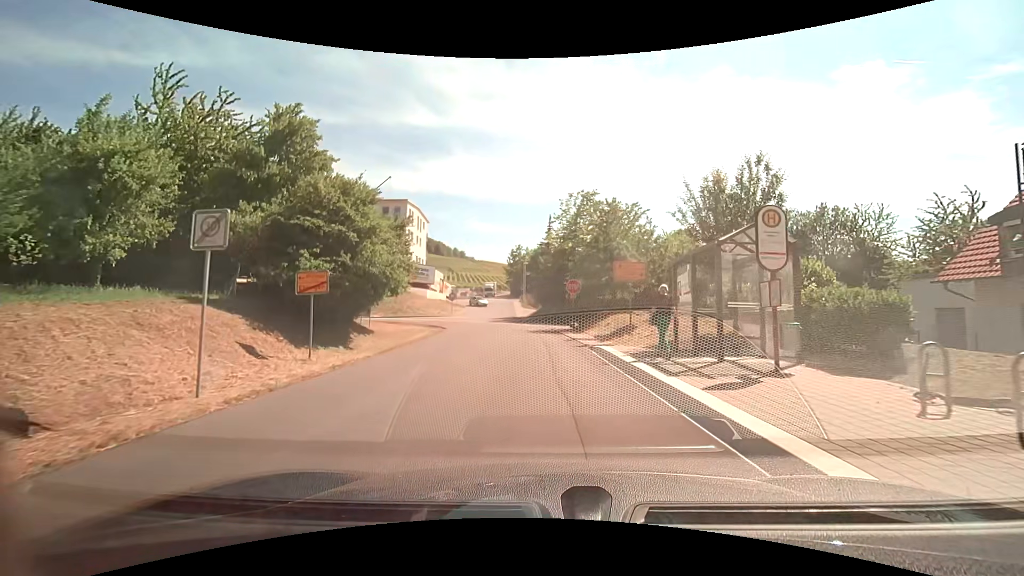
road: residential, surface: asphalt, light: Day
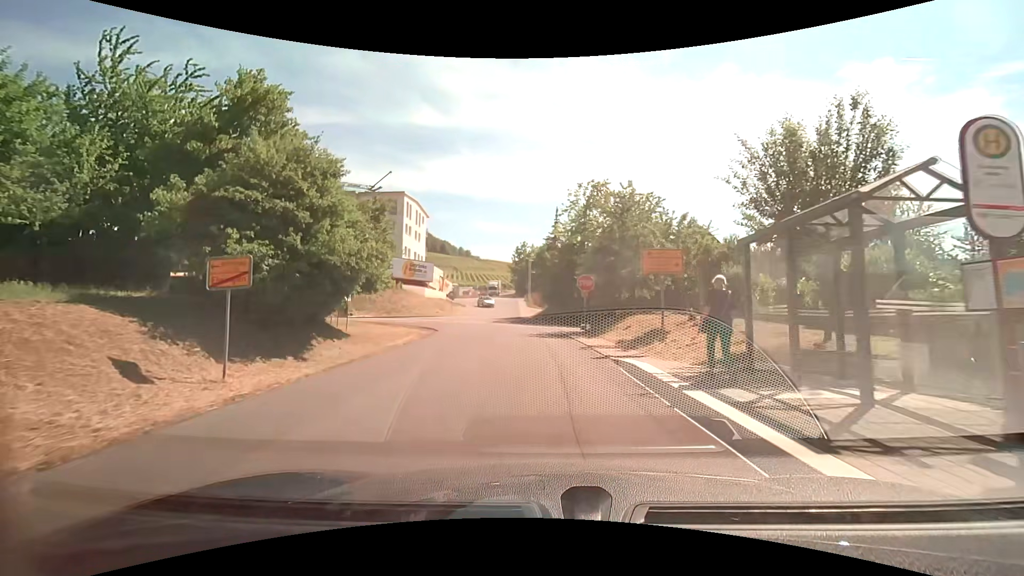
(0.0, +4.2) m; -1°
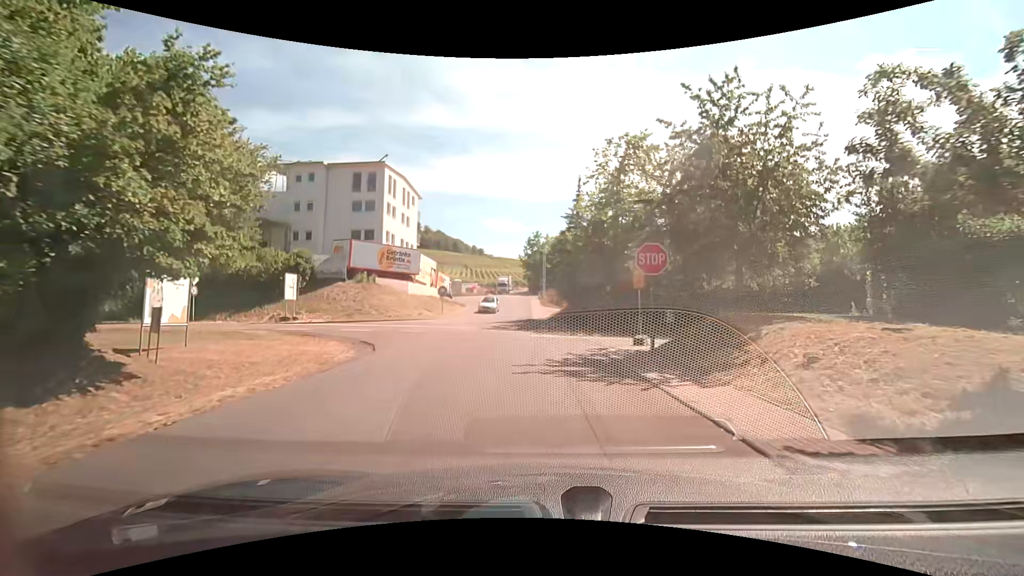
(-0.1, +12.8) m; -1°
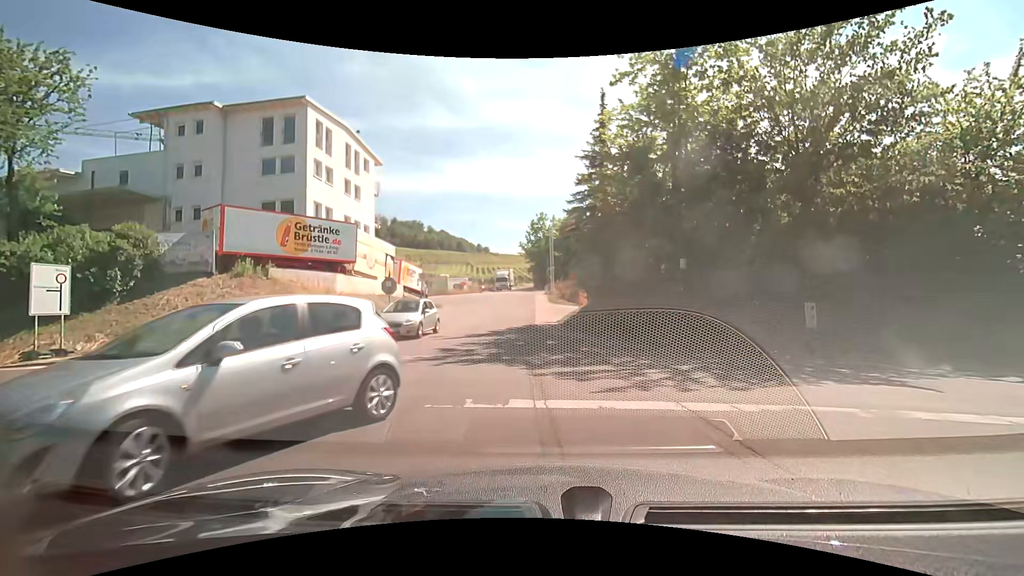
(+0.1, +15.7) m; 0°
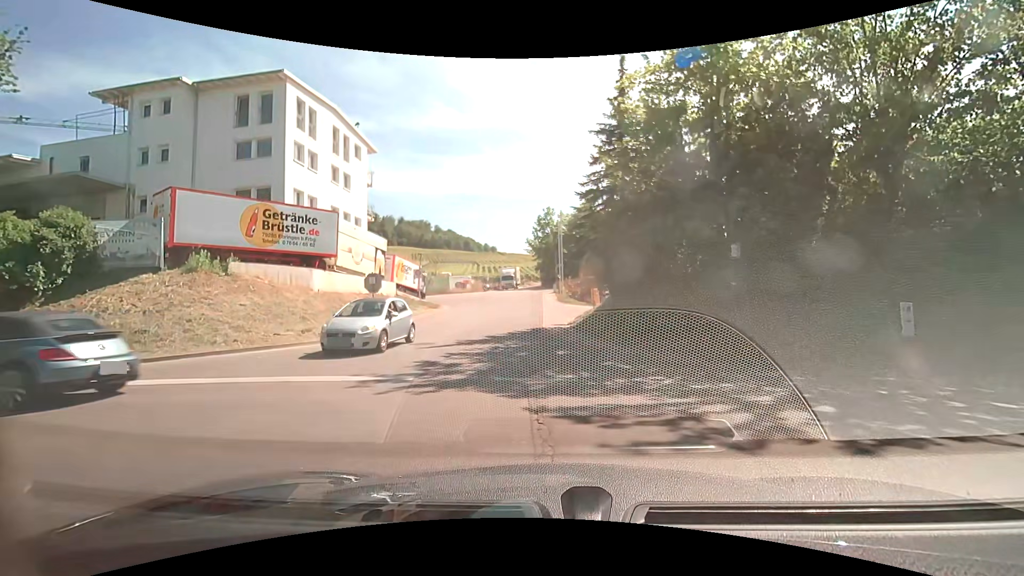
(-0.1, +3.4) m; -2°
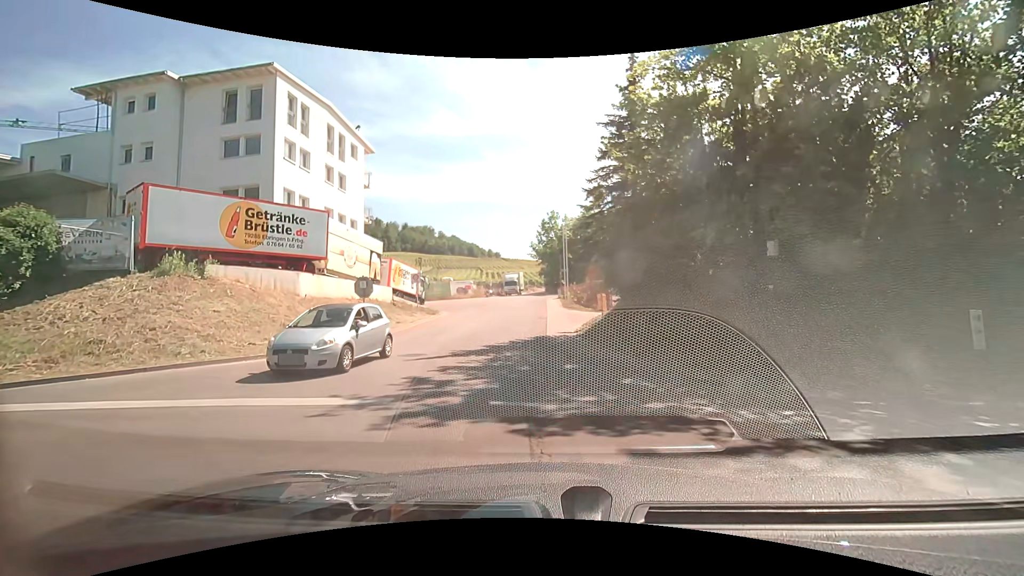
(0.0, +2.0) m; 0°
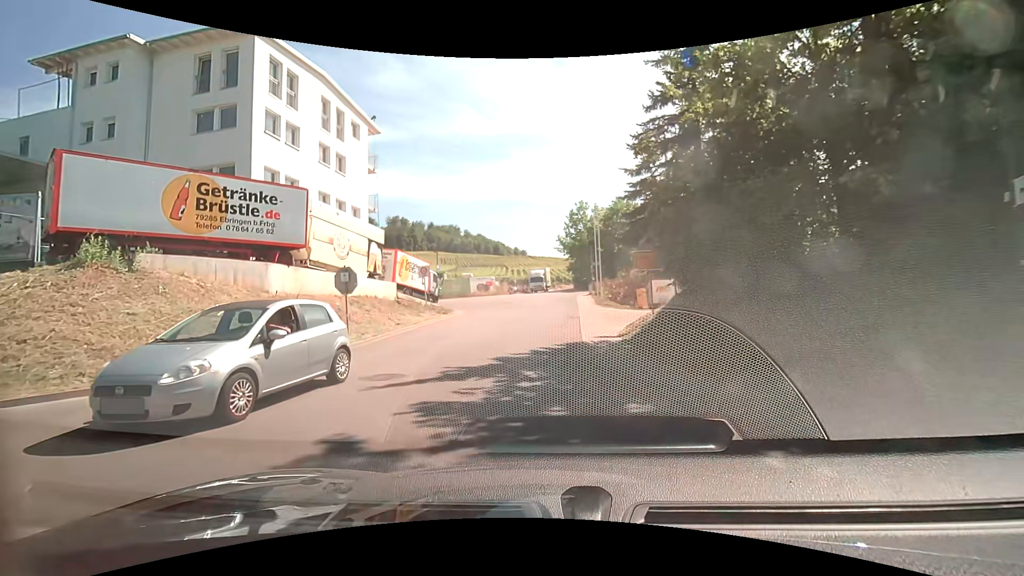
(-0.2, +5.3) m; -5°
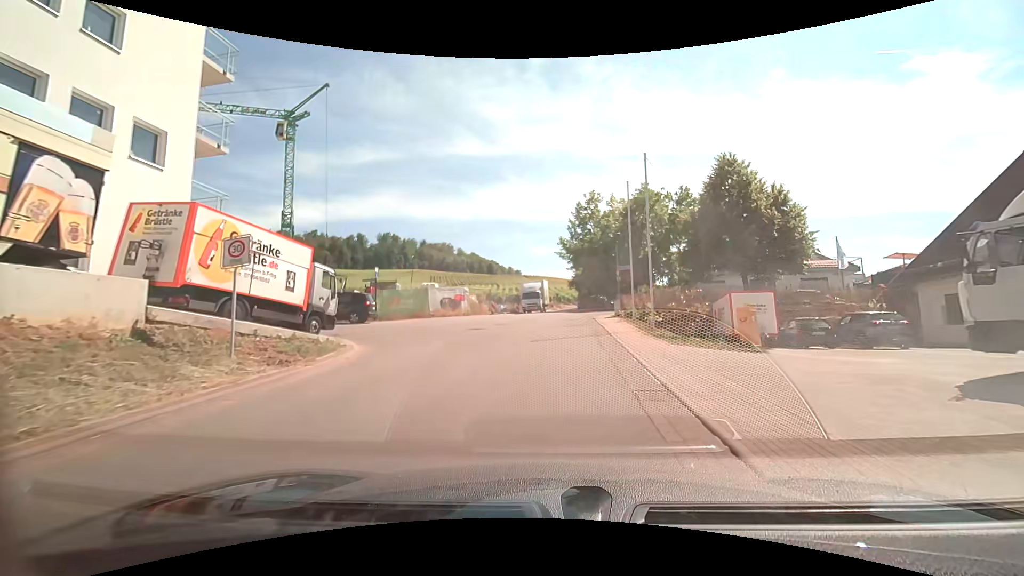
(0.0, +17.2) m; +2°
